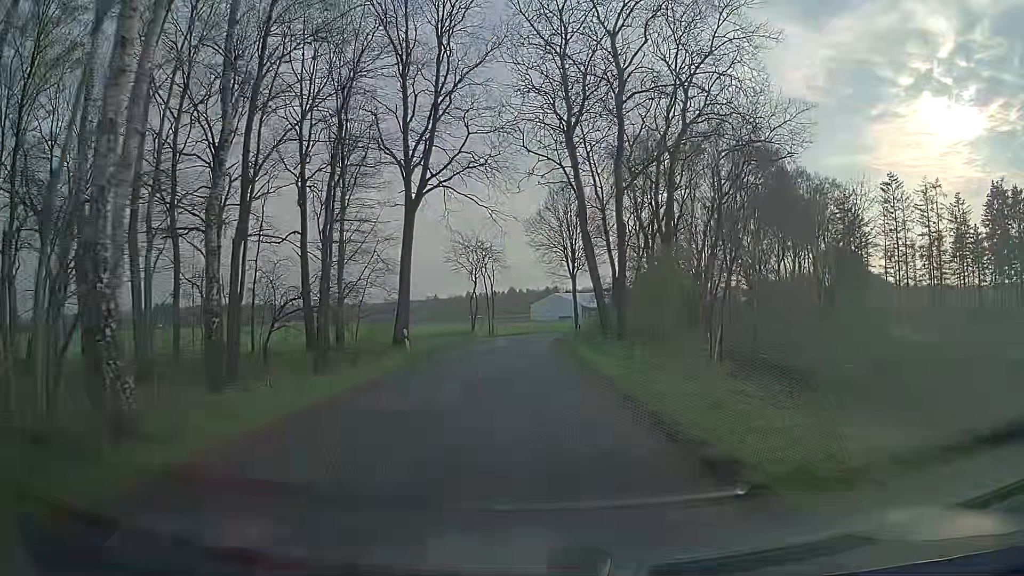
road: unclassified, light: Day
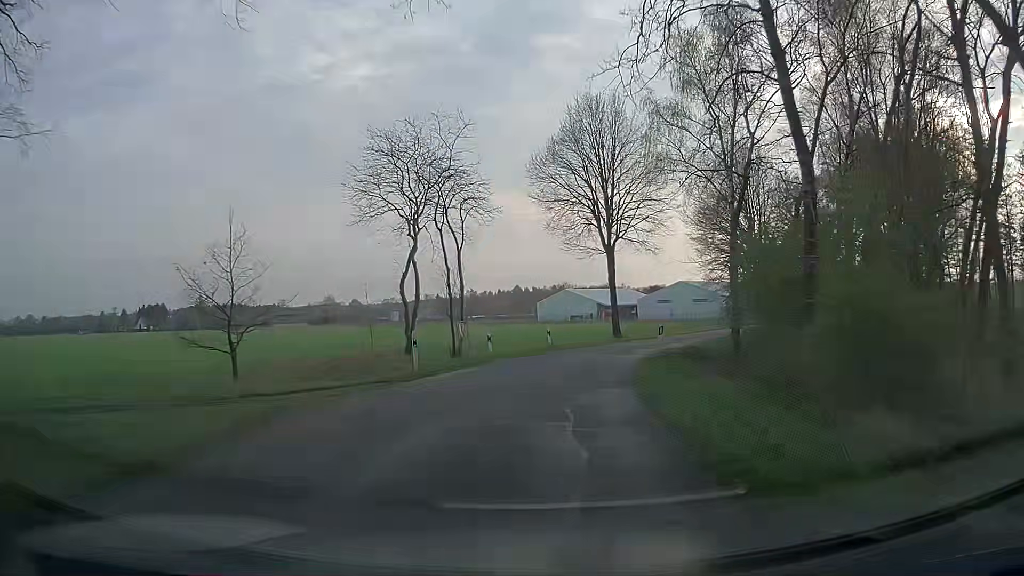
(-0.4, +29.6) m; -1°
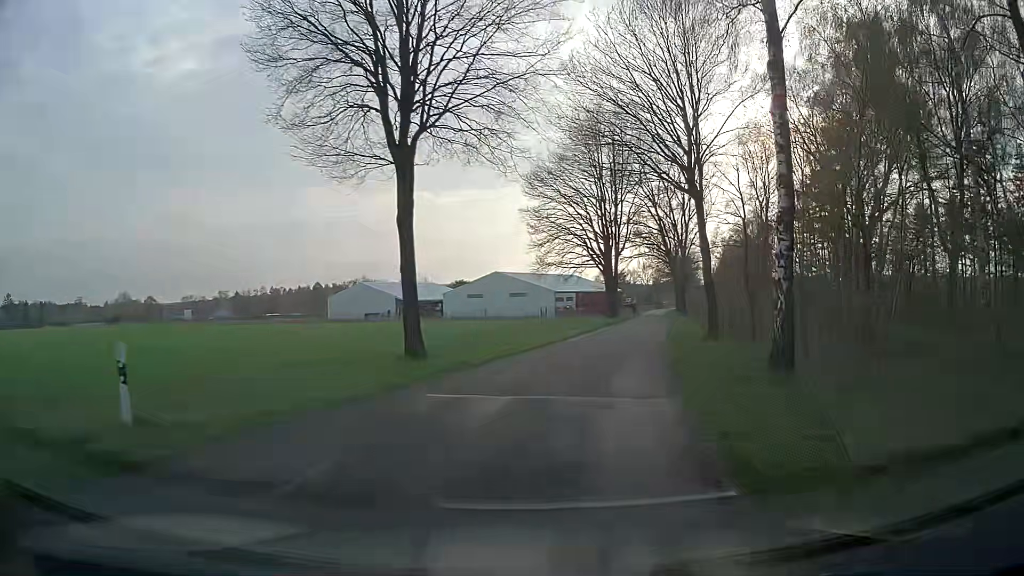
(+2.7, +25.6) m; +17°
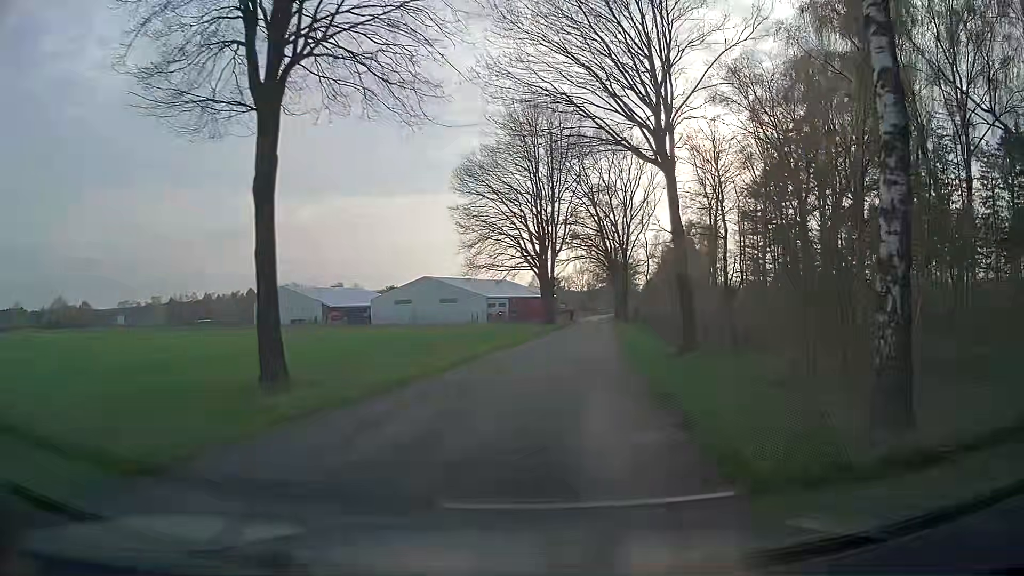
(+0.2, +6.2) m; +5°
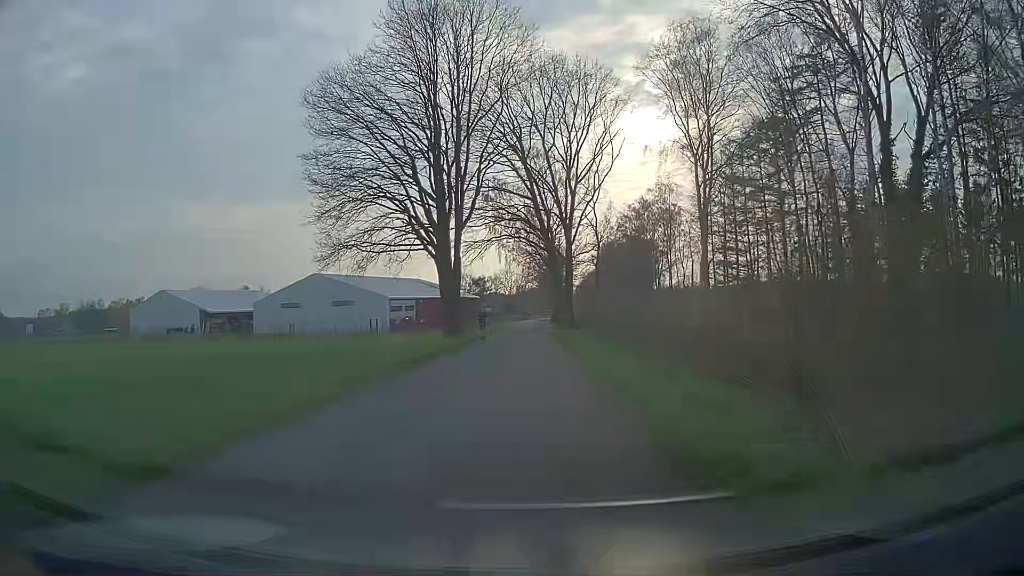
(+2.3, +26.4) m; +6°
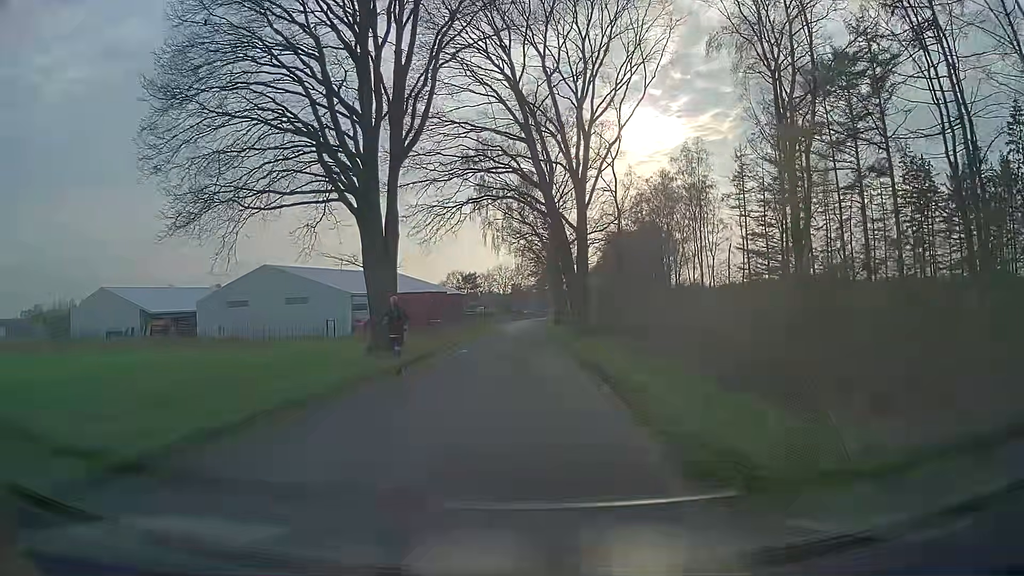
(+0.2, +19.5) m; +1°
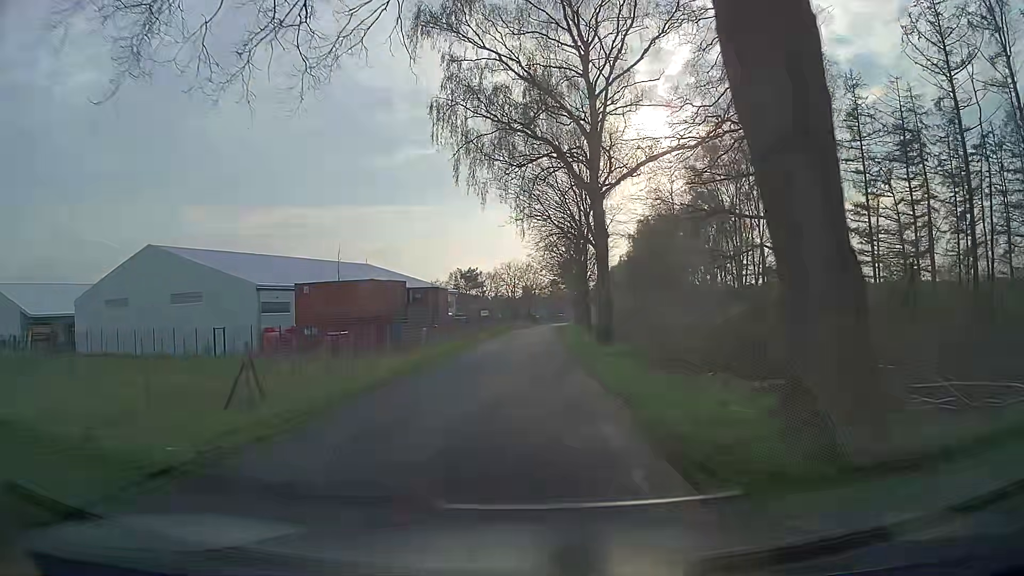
(-0.2, +32.0) m; -1°
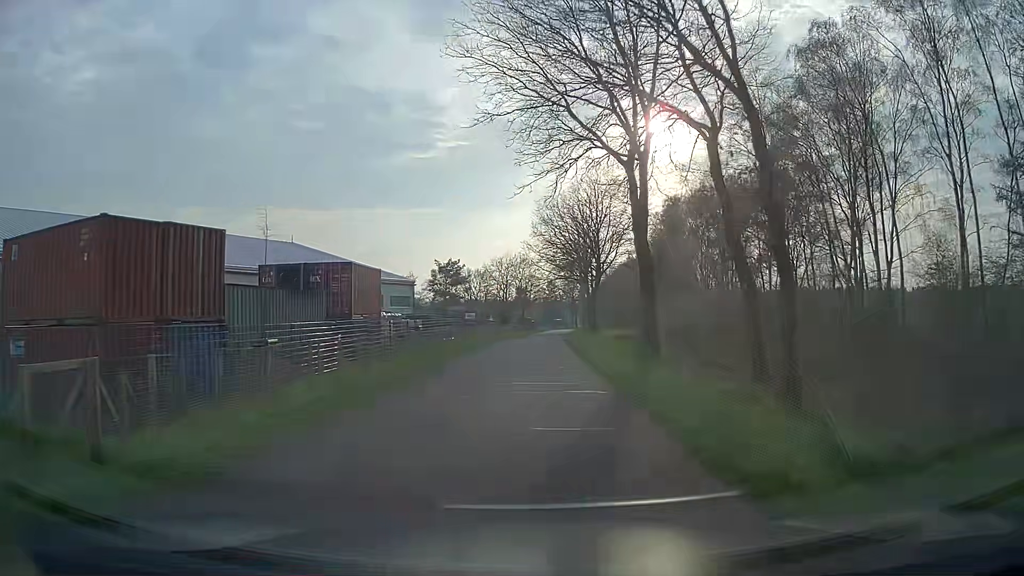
(-0.1, +28.6) m; 0°
(0, +10) (0, +20) (+1, +30) (+1, +40) (+2, +50) (+3, +60) (+3, +70) (+4, +80) (+5, +90) (+6, +100) m
